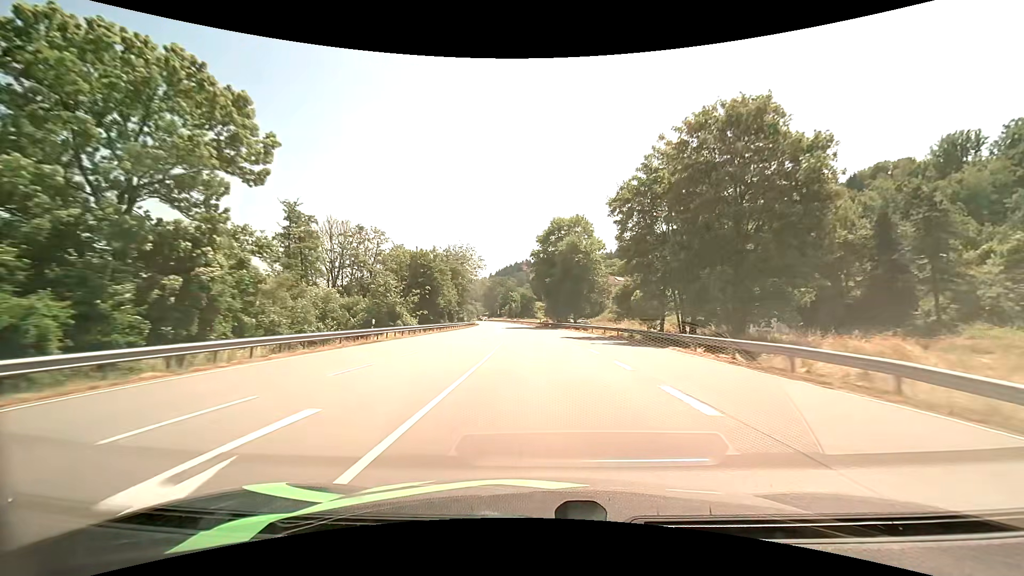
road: primary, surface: asphalt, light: Day
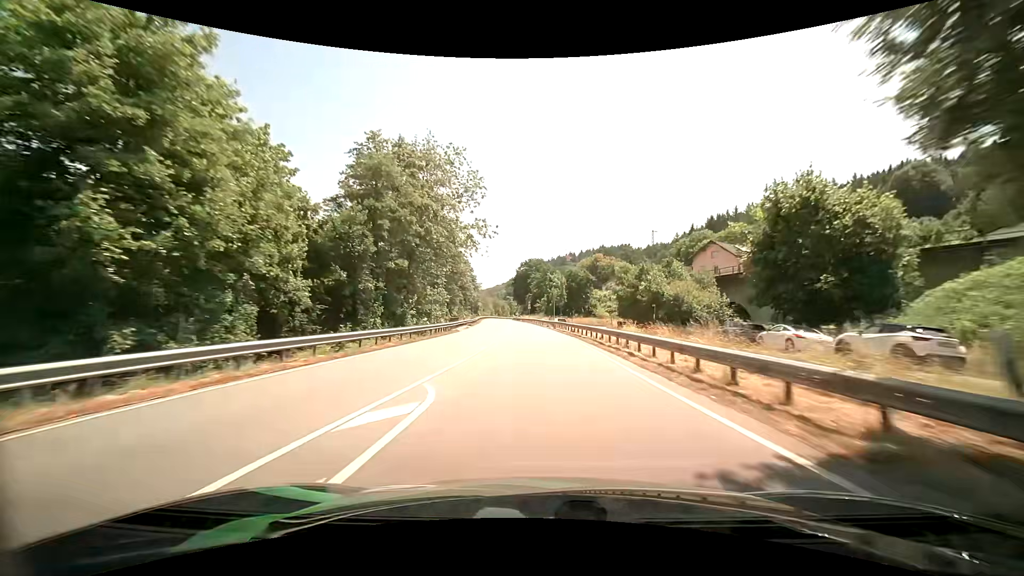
(-3.0, +70.0) m; -4°
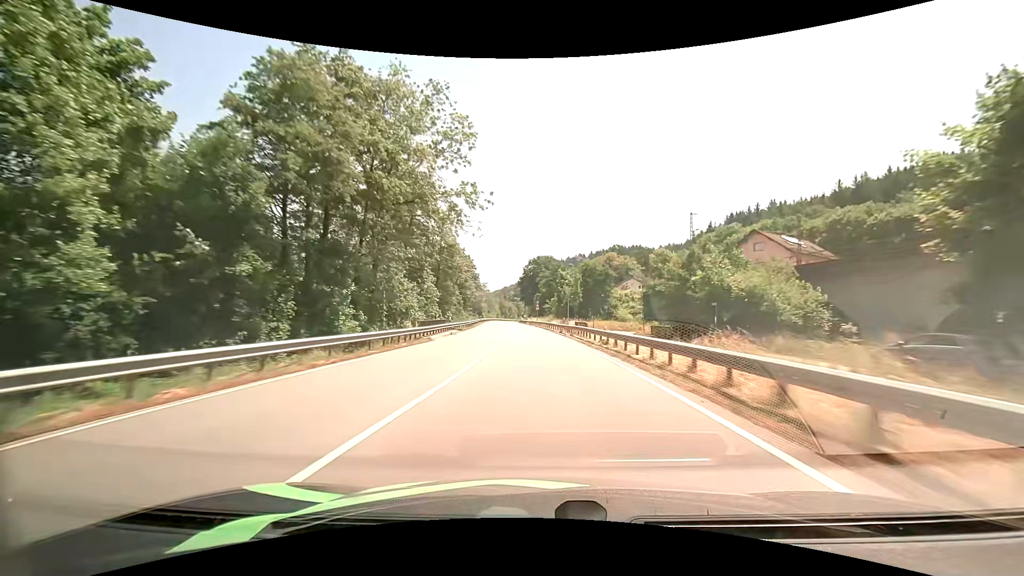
(-0.3, +14.1) m; -1°
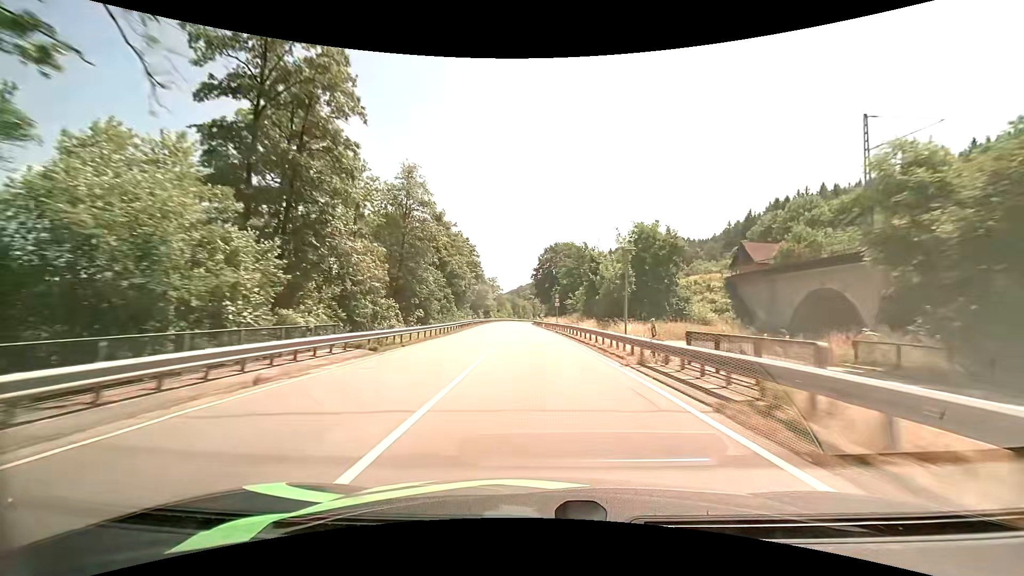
(-0.5, +28.6) m; -2°
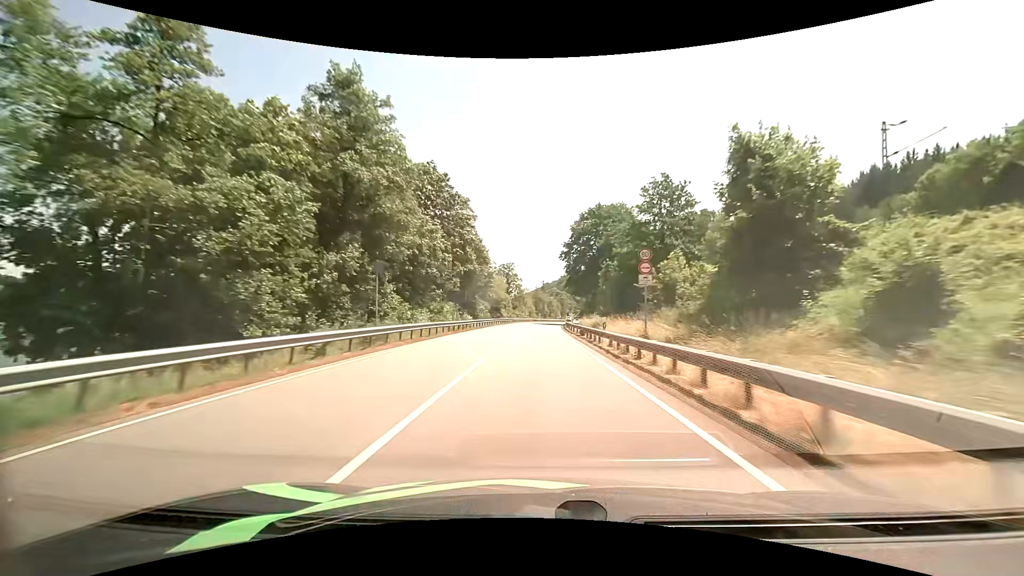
(-0.9, +43.7) m; -3°
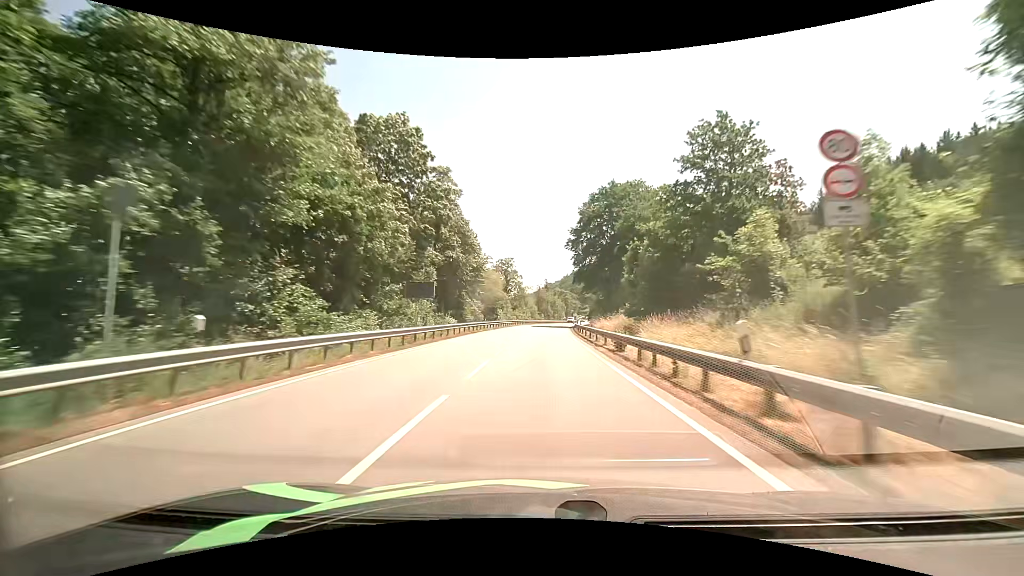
(-0.1, +14.6) m; -1°
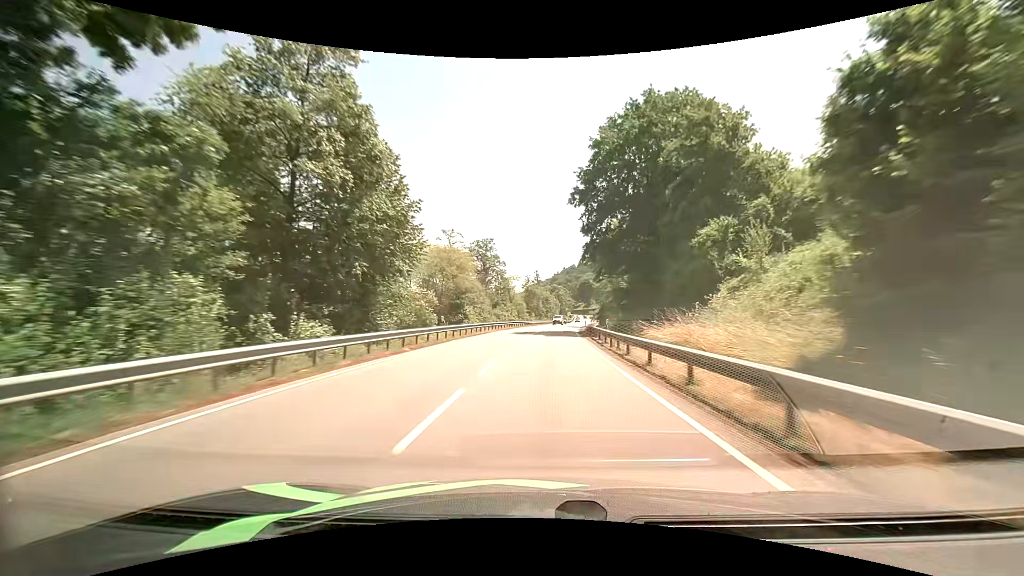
(+0.3, +29.1) m; +1°
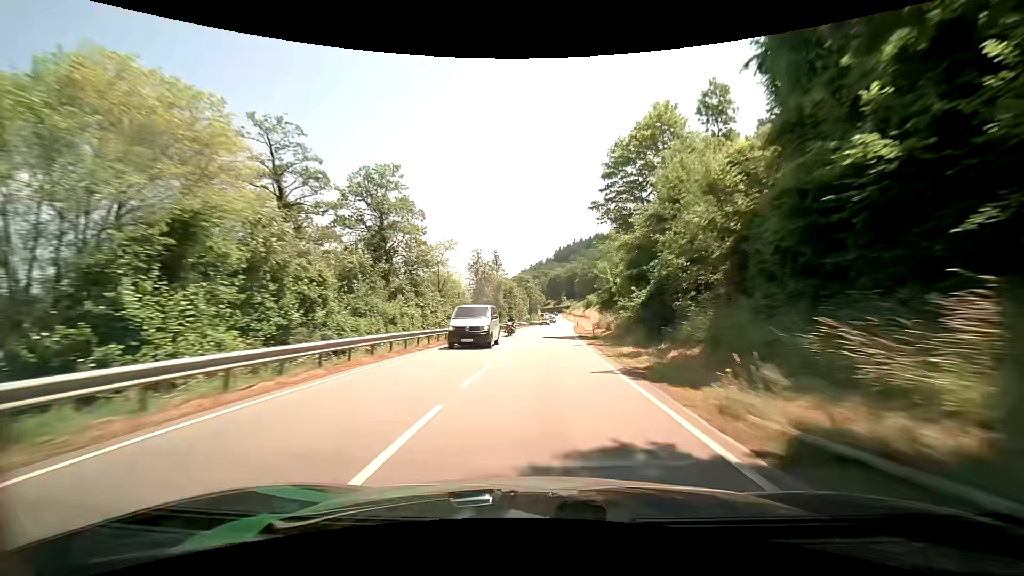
(+1.5, +43.5) m; +4°
(0, +10) (0, +20) (+1, +30) (+1, +40) (+2, +50) (+2, +60) (+3, +70) (+4, +80) (+4, +90) (+5, +100) m
